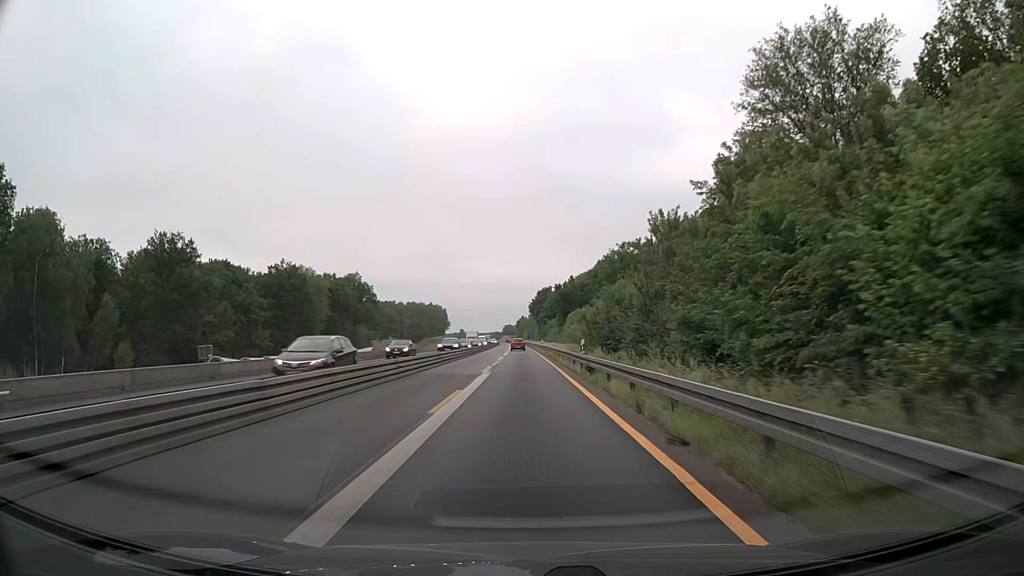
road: motorway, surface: asphalt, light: Day
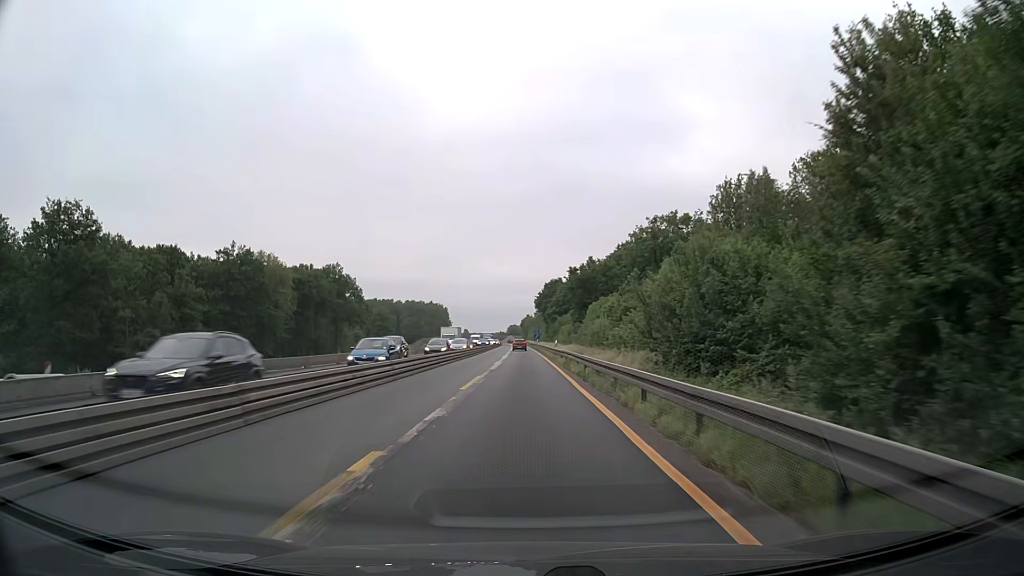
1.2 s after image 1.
(-0.2, +25.8) m; -1°
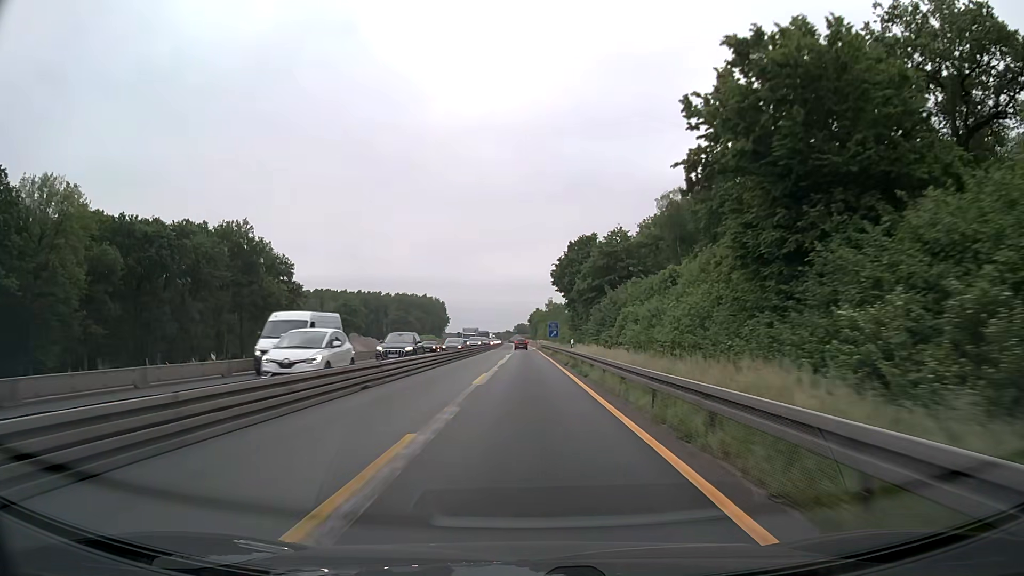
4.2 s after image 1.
(-0.6, +64.4) m; -1°
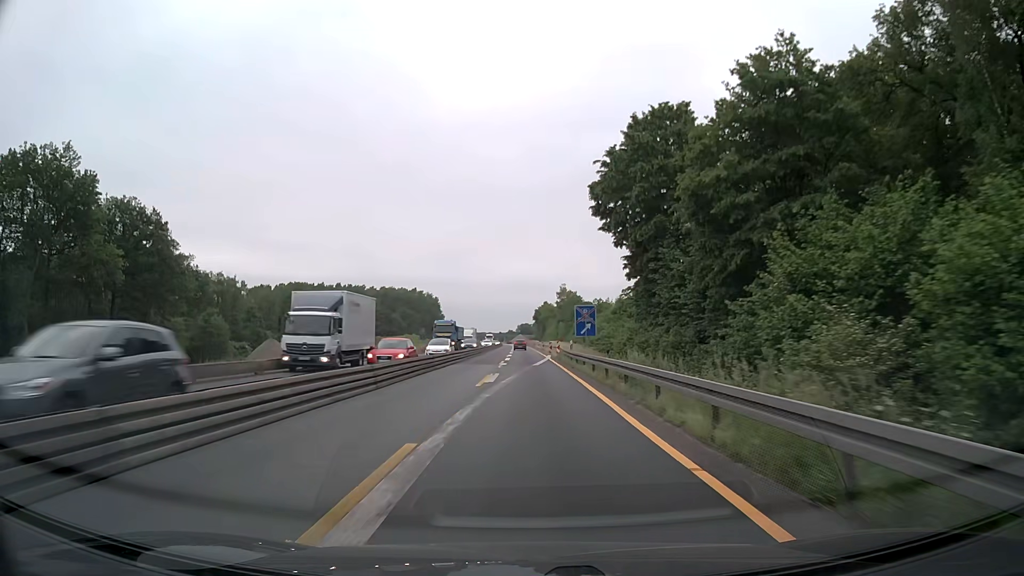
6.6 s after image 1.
(-0.3, +51.6) m; 0°
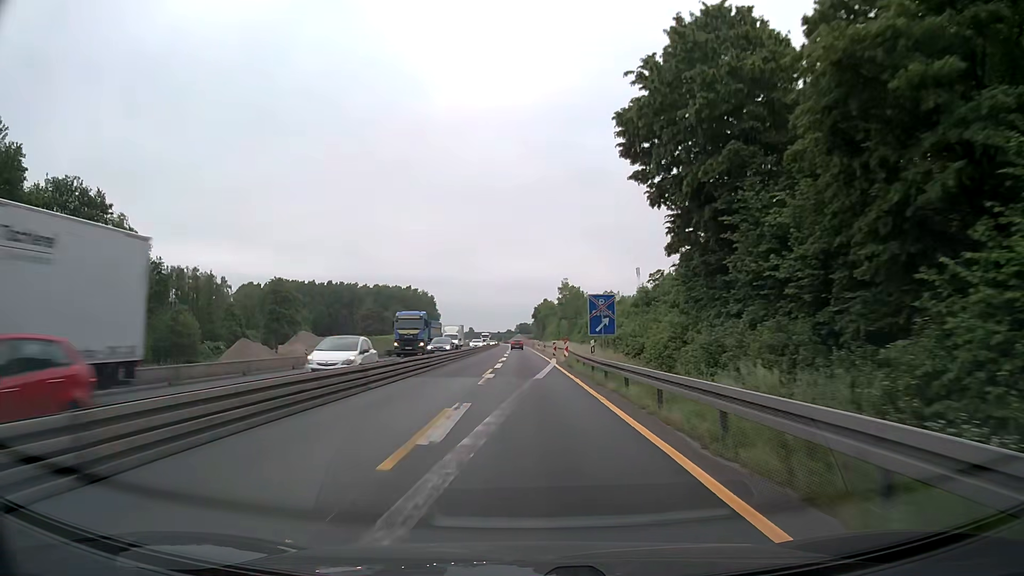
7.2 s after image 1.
(0.0, +12.9) m; 0°
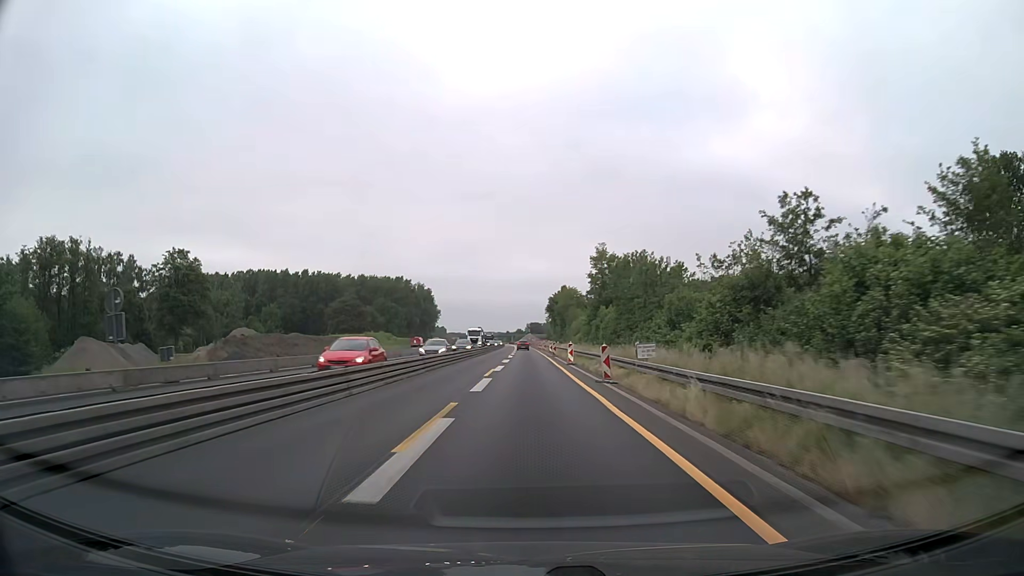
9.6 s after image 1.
(-0.2, +51.6) m; -1°
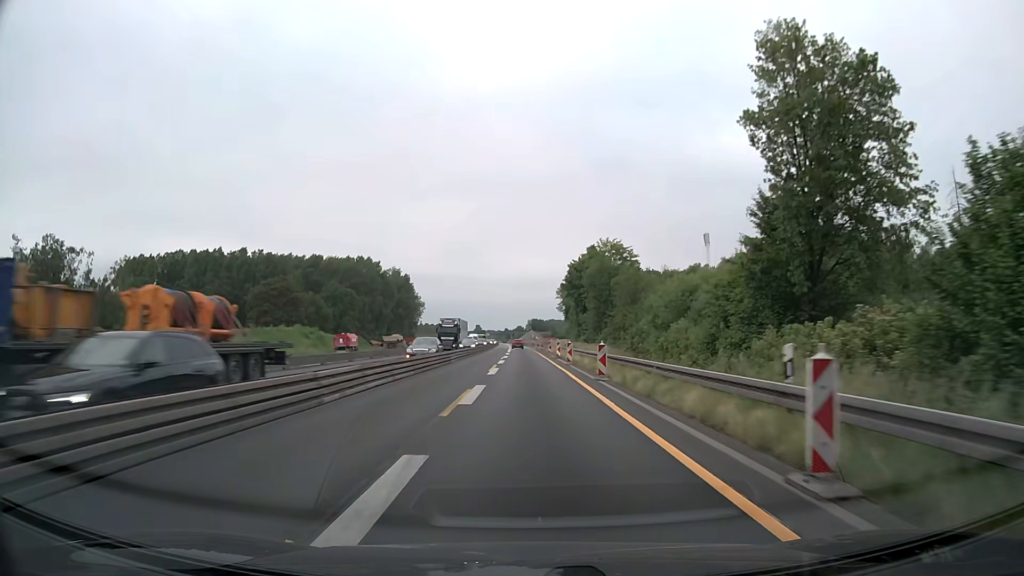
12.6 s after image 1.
(-0.4, +64.5) m; 0°
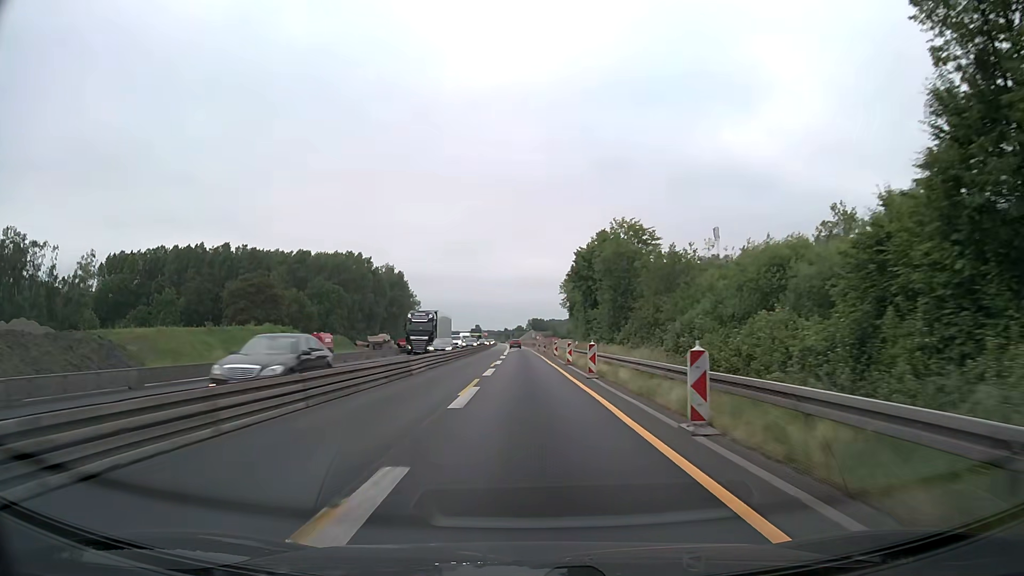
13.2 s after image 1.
(0.0, +12.9) m; 0°
(0, +10) (0, +20) (0, +30) (0, +40) (0, +50) (0, +60) (-1, +70) (-1, +80) (-1, +90) (-2, +100) m
